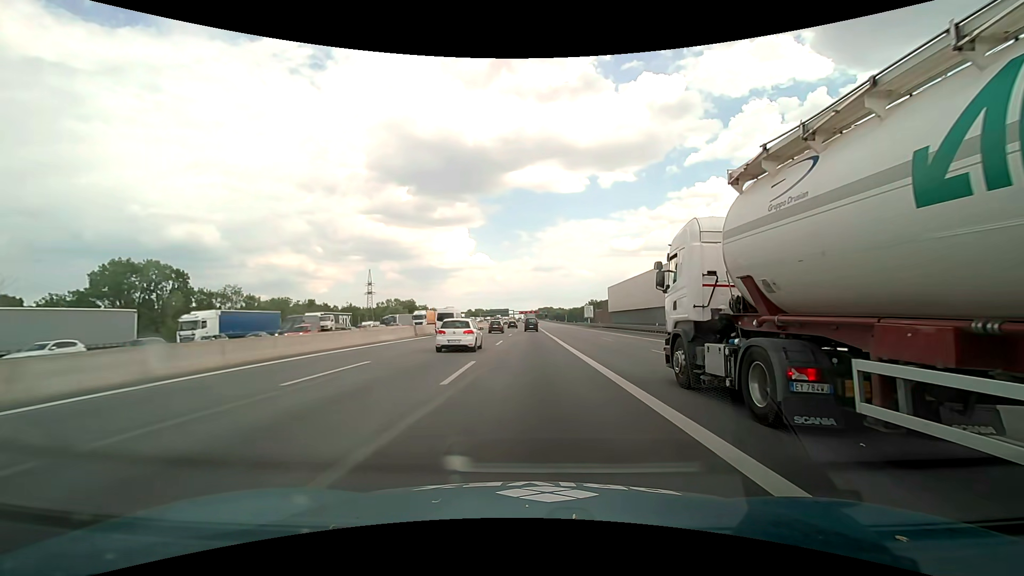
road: motorway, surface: asphalt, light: Day
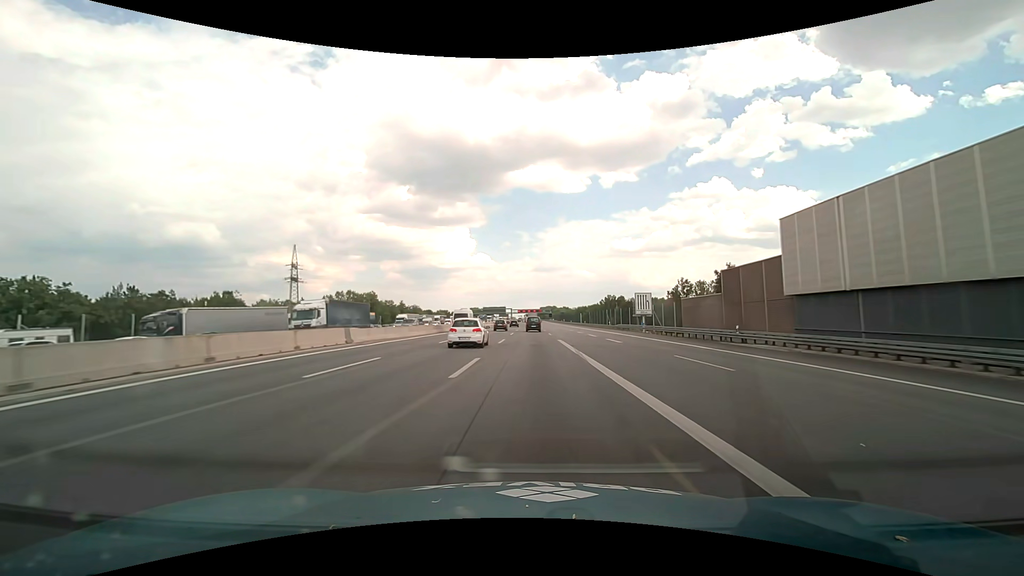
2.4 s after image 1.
(+0.1, +70.9) m; 0°
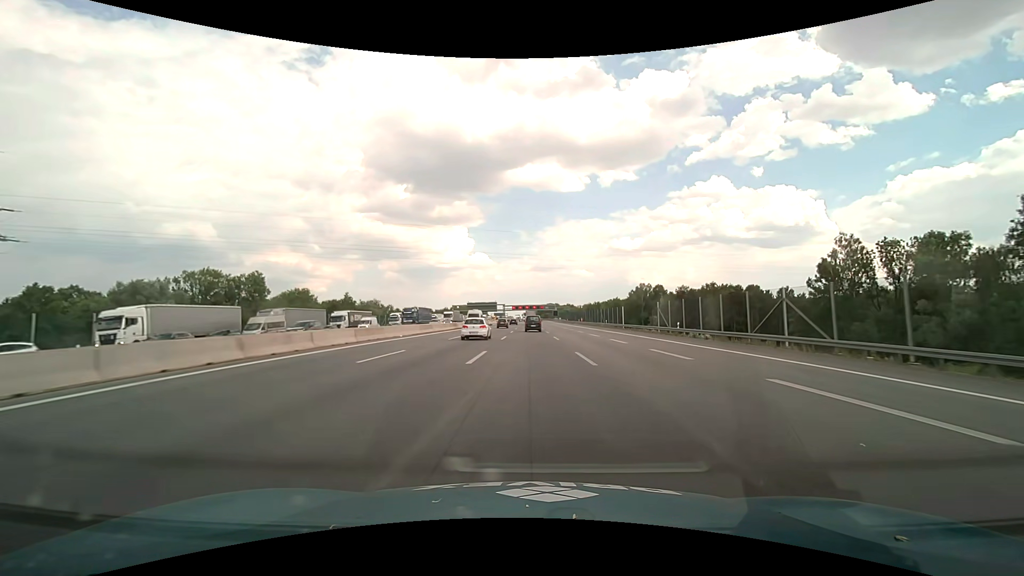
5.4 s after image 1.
(+0.3, +86.2) m; 0°
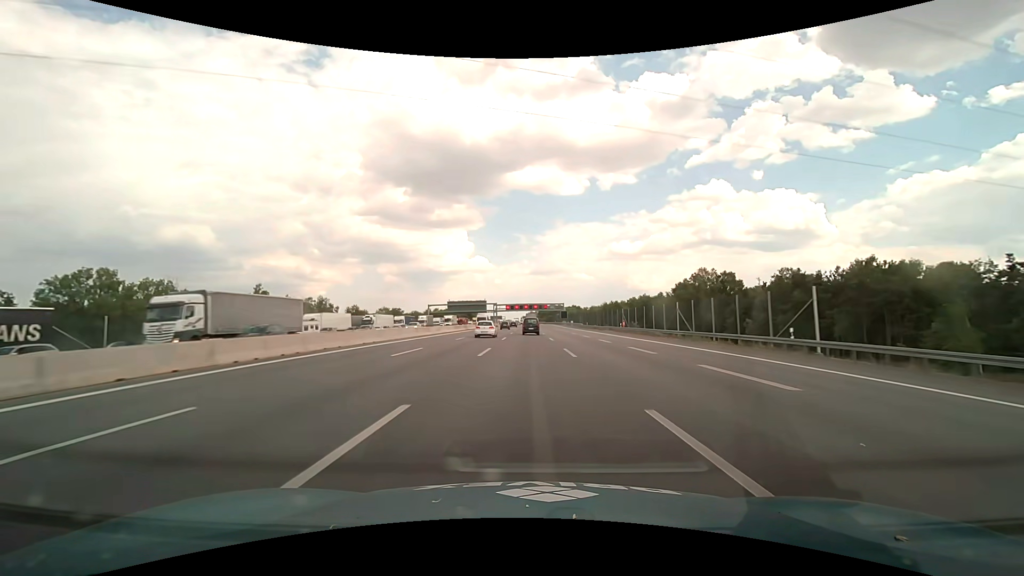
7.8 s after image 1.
(+0.1, +67.5) m; 0°
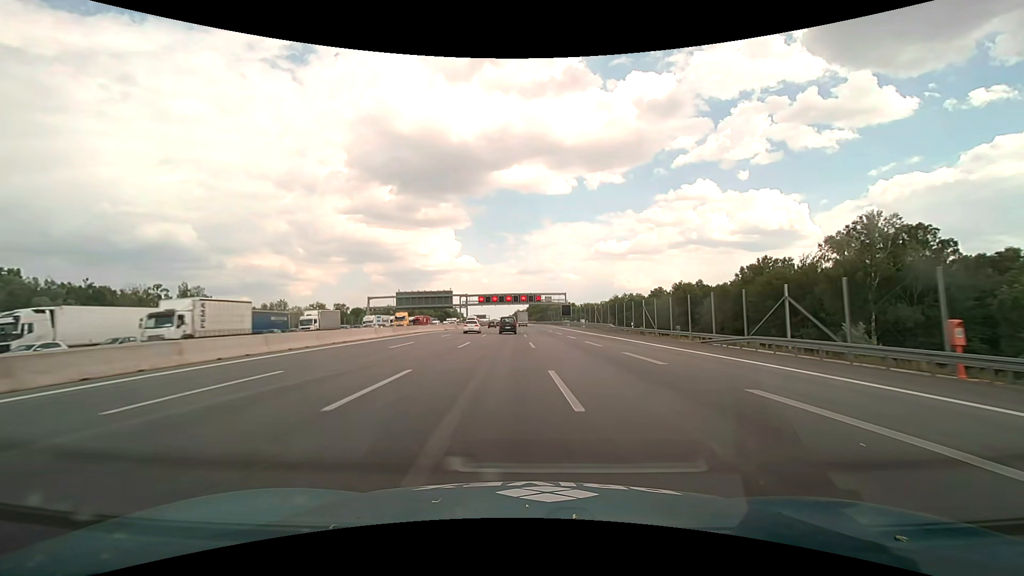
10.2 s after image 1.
(+0.6, +66.5) m; +1°
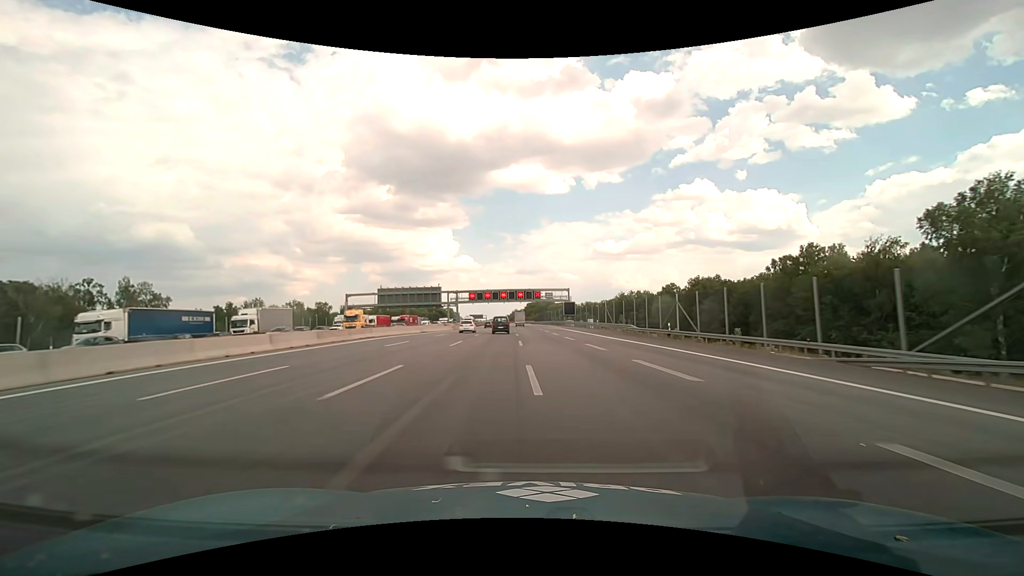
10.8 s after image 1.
(0.0, +16.5) m; 0°
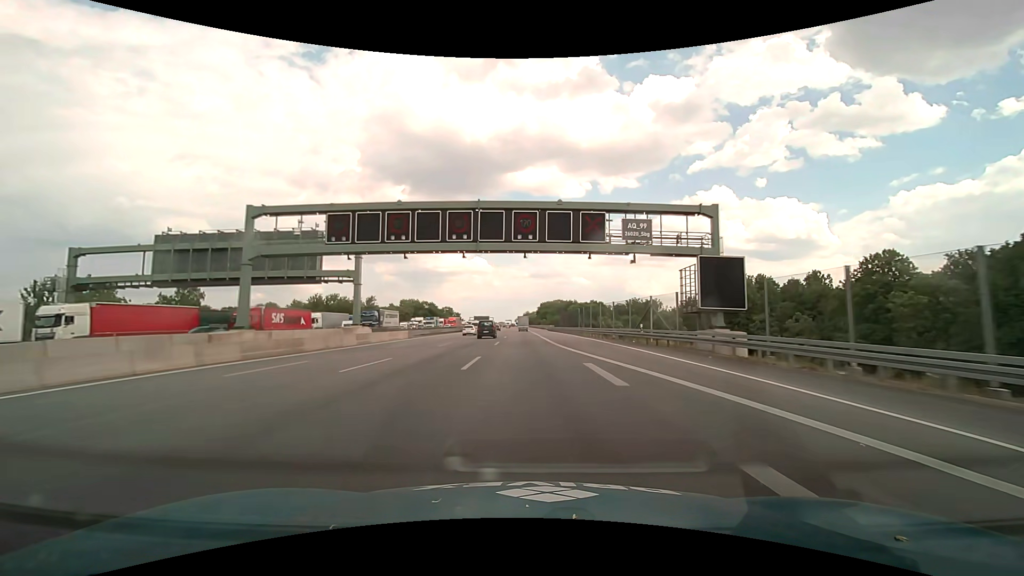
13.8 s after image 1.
(-0.8, +85.3) m; -1°
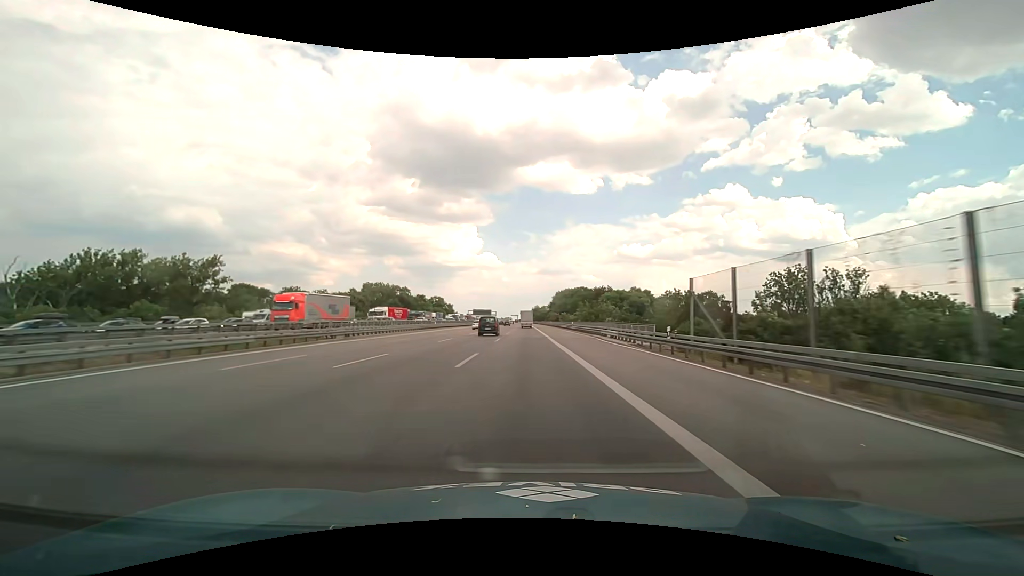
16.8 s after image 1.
(-1.0, +90.7) m; -1°
(0, +10) (0, +20) (0, +30) (0, +40) (0, +50) (0, +60) (0, +70) (0, +80) (0, +90) (-1, +100) m
